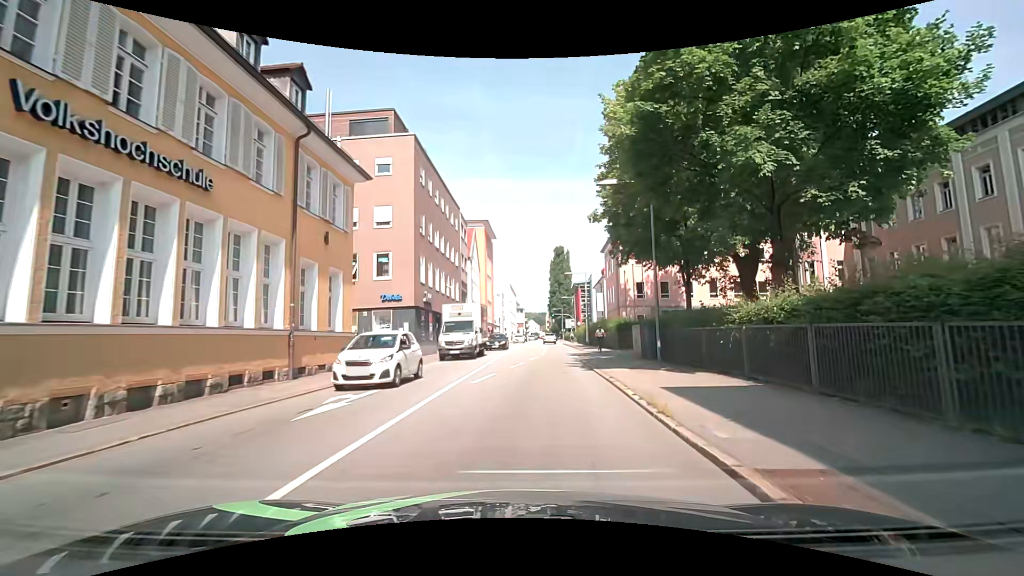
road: primary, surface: asphalt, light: Day
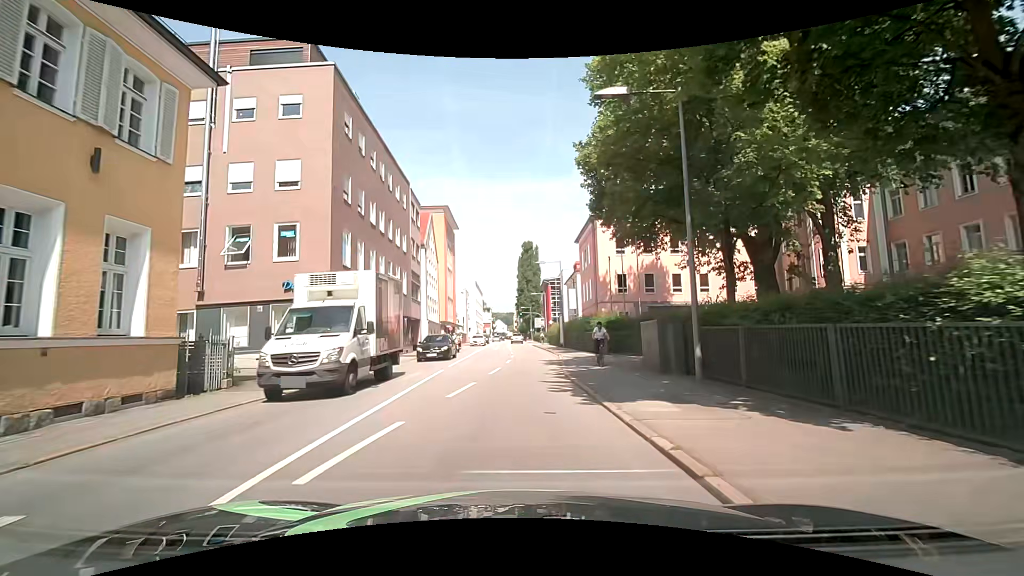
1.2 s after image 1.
(+0.3, +8.7) m; +2°
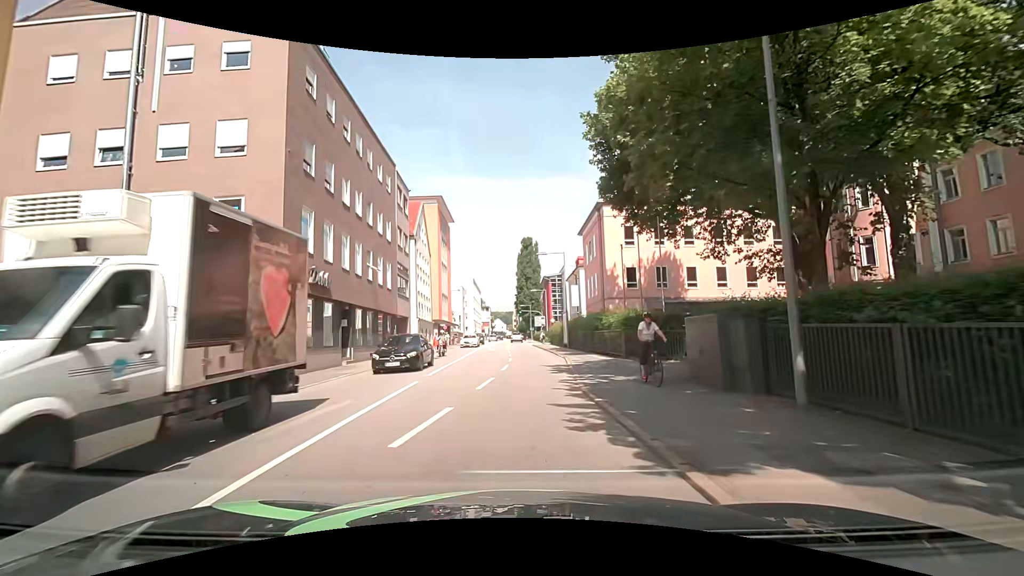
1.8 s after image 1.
(+0.1, +4.7) m; +1°
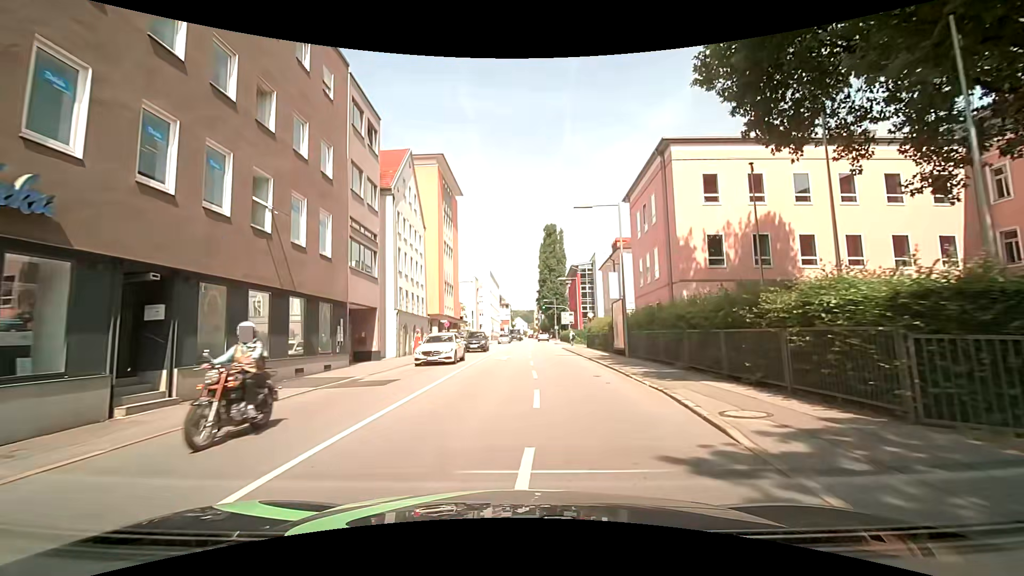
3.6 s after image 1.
(-0.2, +15.2) m; -2°
(0, +10) (0, +20) (0, +30) (0, +40) (0, +50) (0, +60) (+1, +70) (+1, +80) (+2, +90) (+1, +100) m
